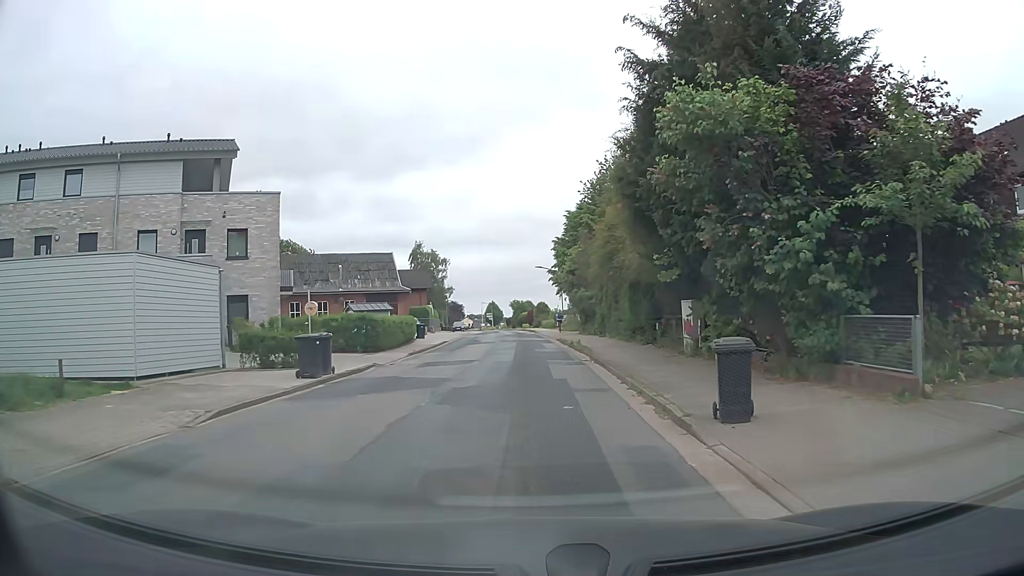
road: tertiary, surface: asphalt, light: Day
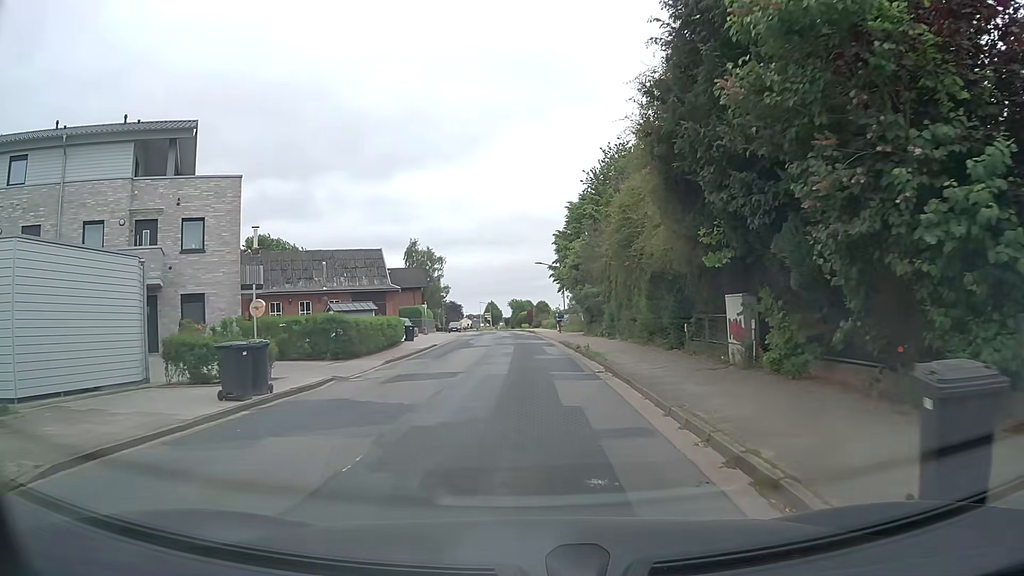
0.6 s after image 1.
(0.0, +4.4) m; -1°
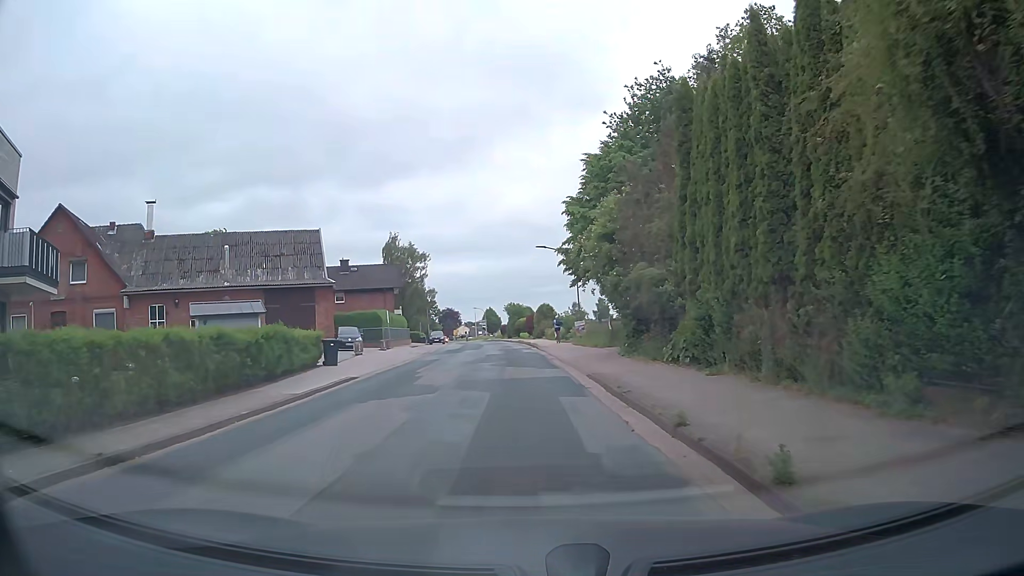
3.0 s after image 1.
(+0.1, +18.0) m; 0°
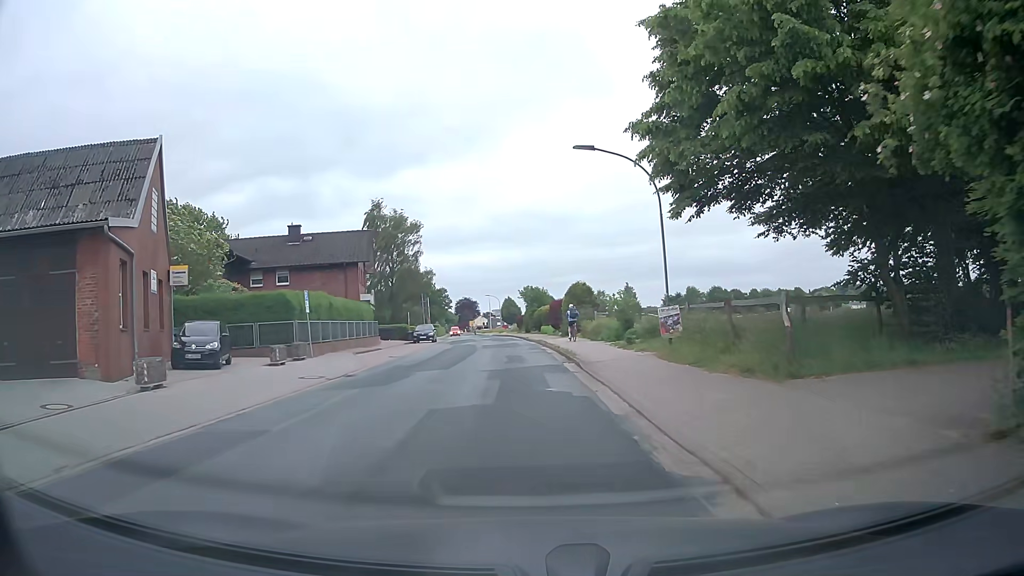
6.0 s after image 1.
(-0.1, +21.9) m; -1°
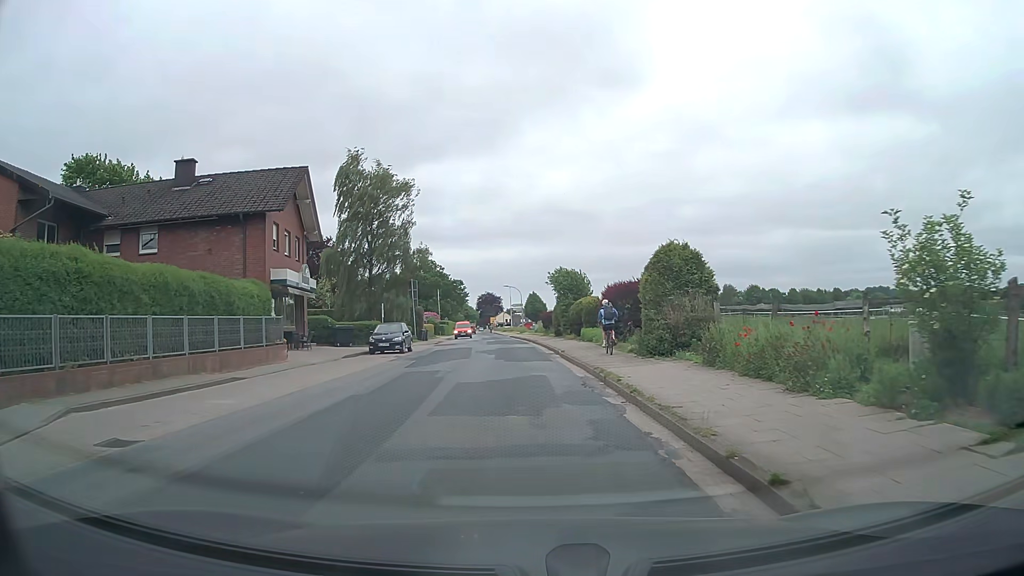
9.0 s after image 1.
(-0.4, +21.9) m; -2°
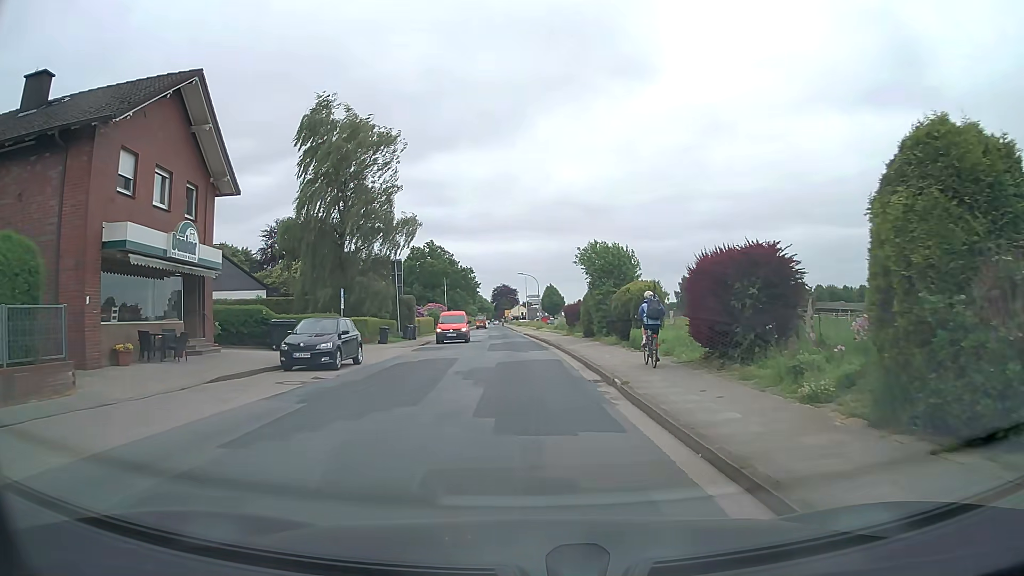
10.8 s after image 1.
(-0.2, +13.5) m; -2°
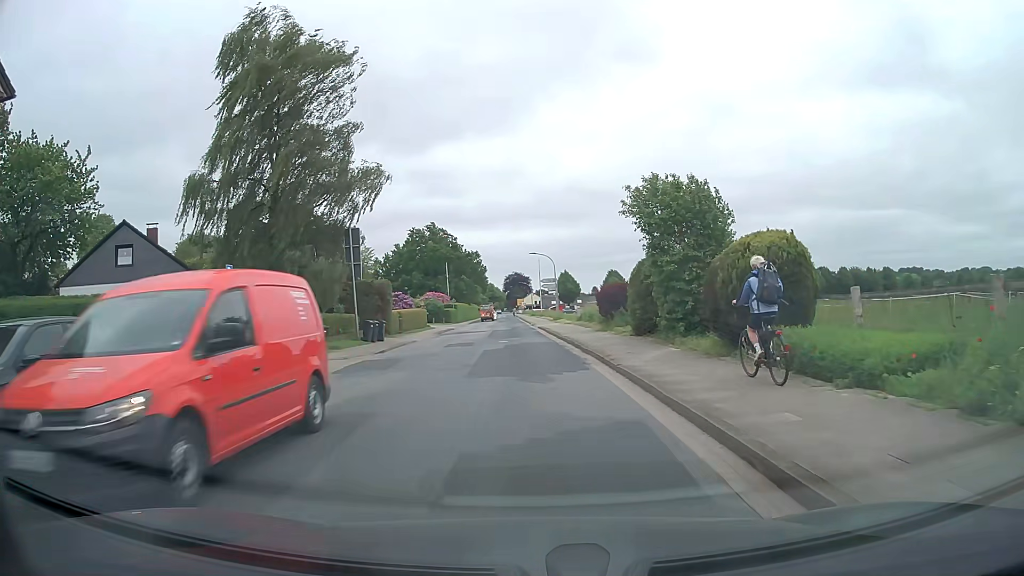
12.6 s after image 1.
(0.0, +13.7) m; -1°
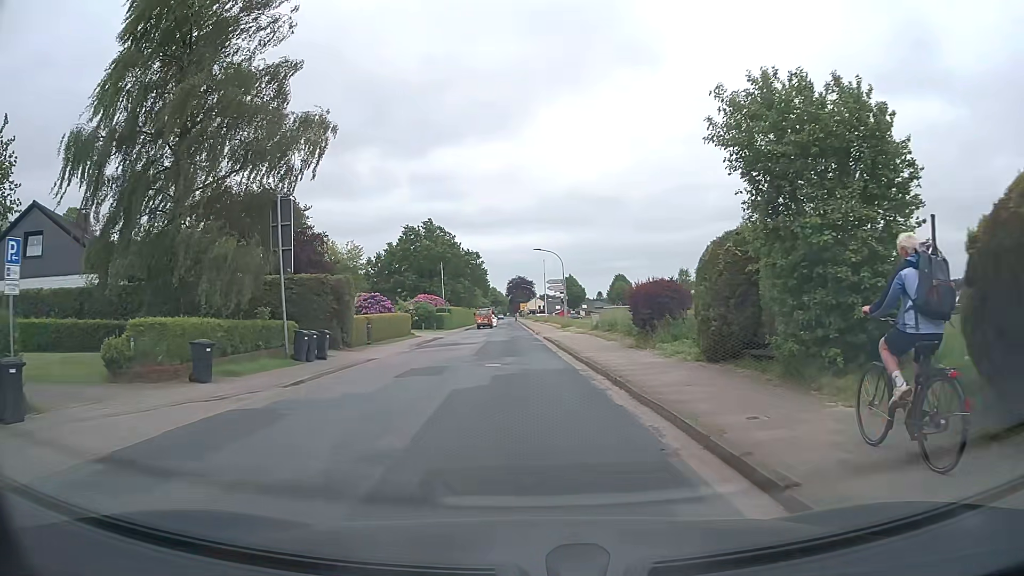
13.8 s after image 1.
(0.0, +9.3) m; 0°
(0, +10) (0, +20) (-1, +30) (-1, +40) (-1, +50) (-2, +60) (-2, +70) (-3, +80) (-3, +90) (-3, +100) m
